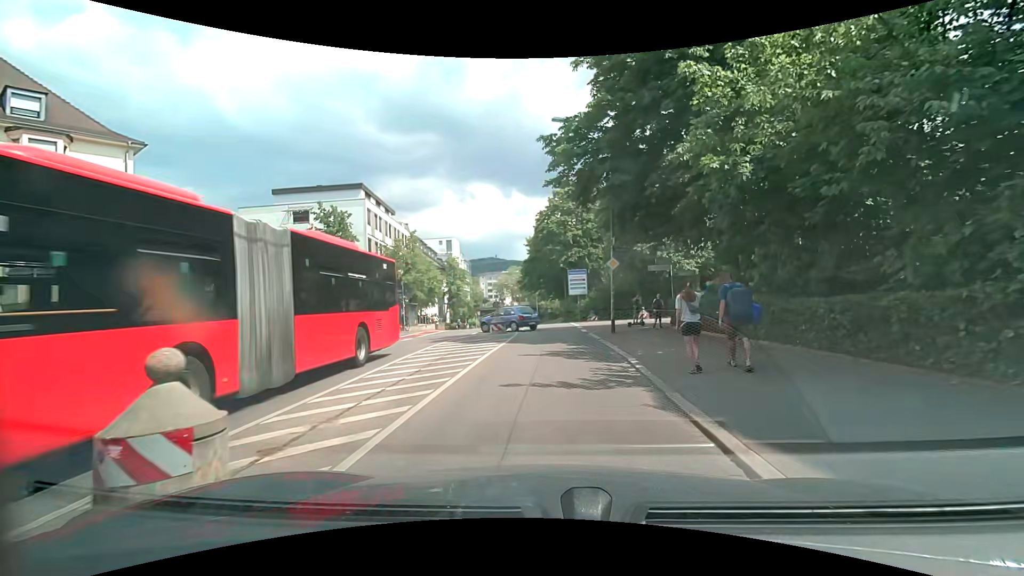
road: secondary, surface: asphalt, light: Day
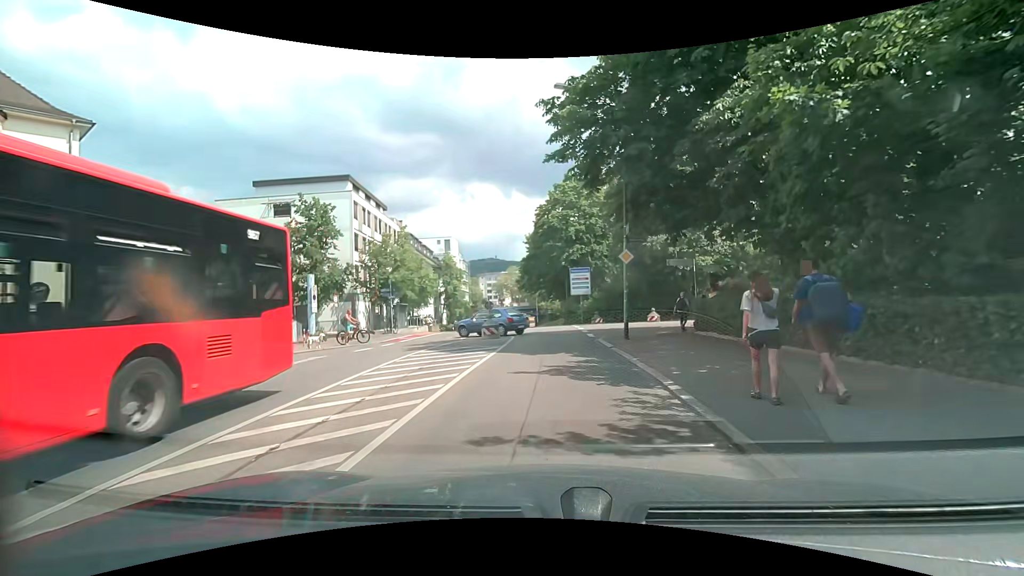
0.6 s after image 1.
(0.0, +3.5) m; 0°
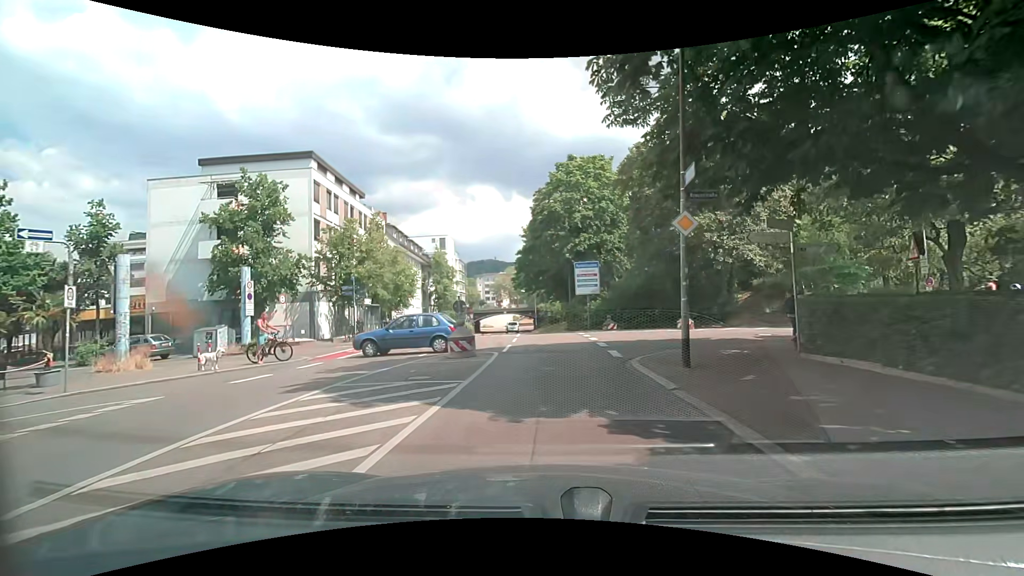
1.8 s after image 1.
(0.0, +7.6) m; +2°
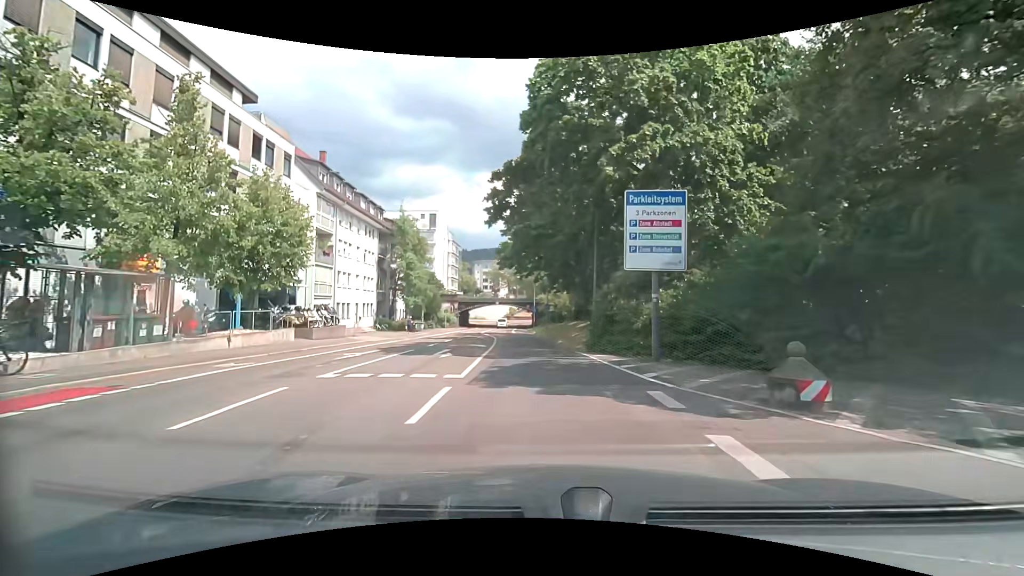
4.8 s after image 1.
(-0.3, +21.6) m; -1°
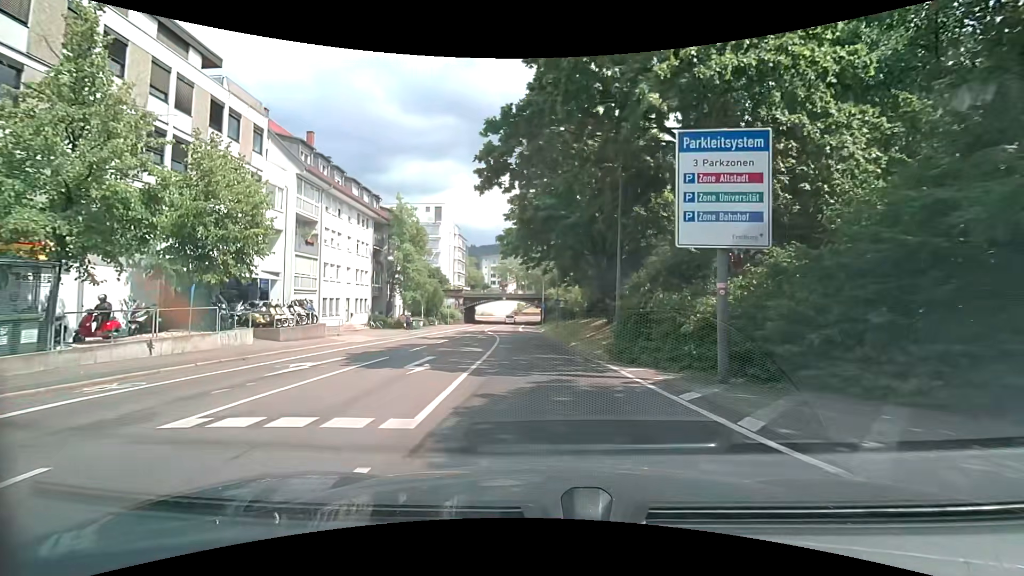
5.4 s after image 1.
(-0.1, +4.6) m; -1°
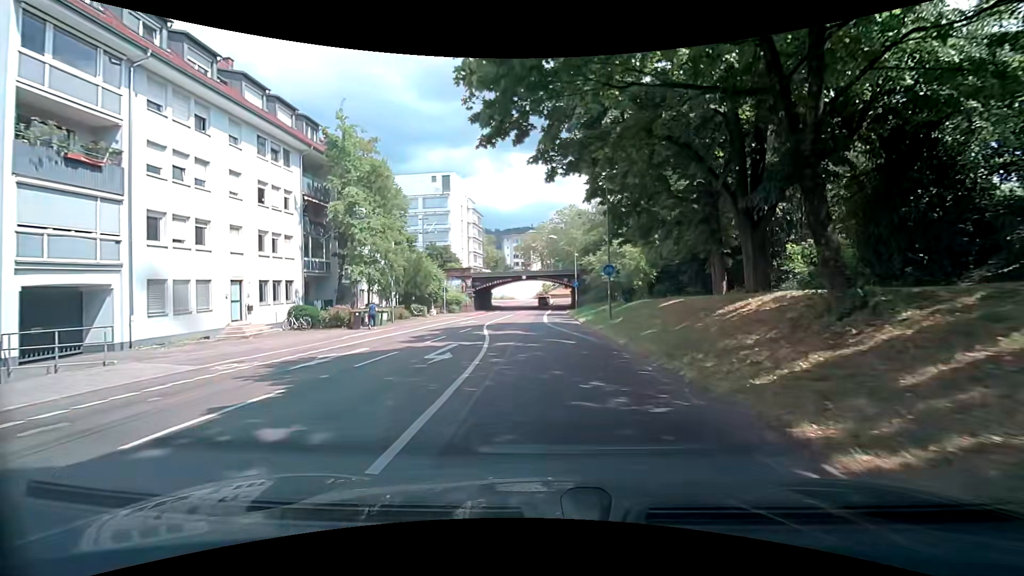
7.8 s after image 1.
(-0.9, +20.2) m; -3°
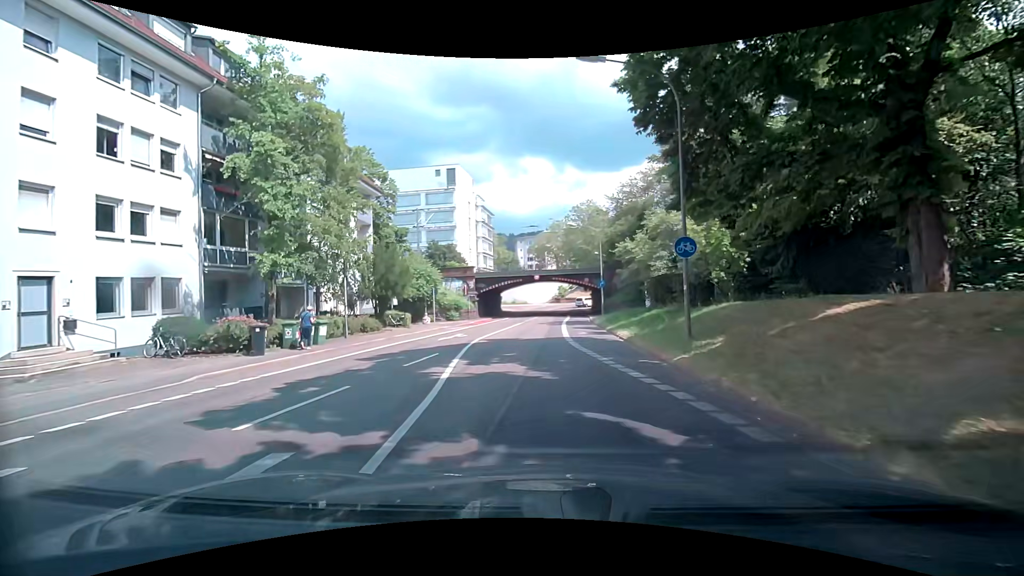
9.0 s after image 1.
(-0.2, +11.2) m; -2°
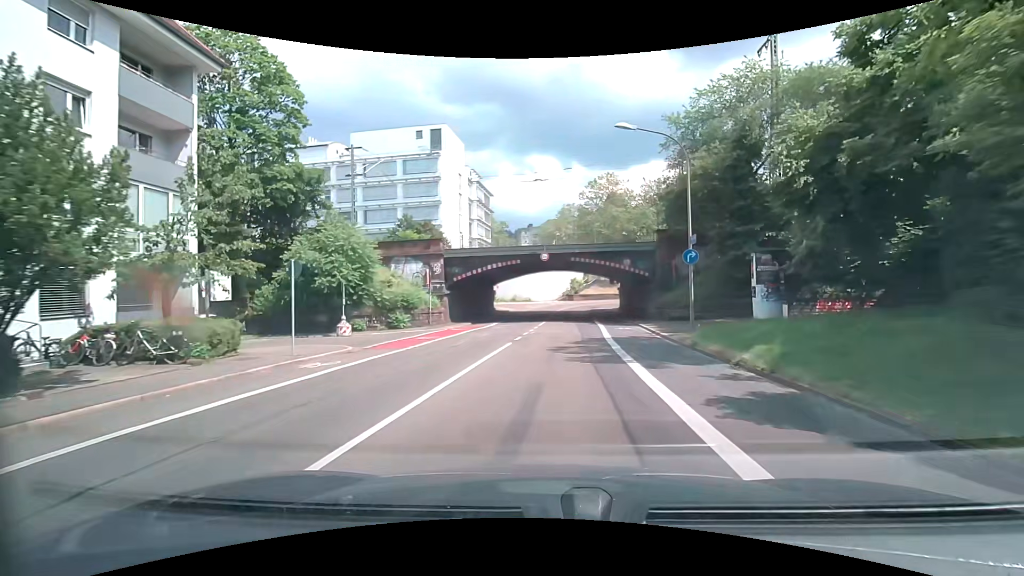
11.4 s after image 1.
(-0.8, +23.4) m; -2°
(0, +10) (+1, +20) (+1, +30) (+2, +40) (+2, +50) (+2, +60) (+5, +69) (+13, +75) (+23, +76) (+33, +75) m
